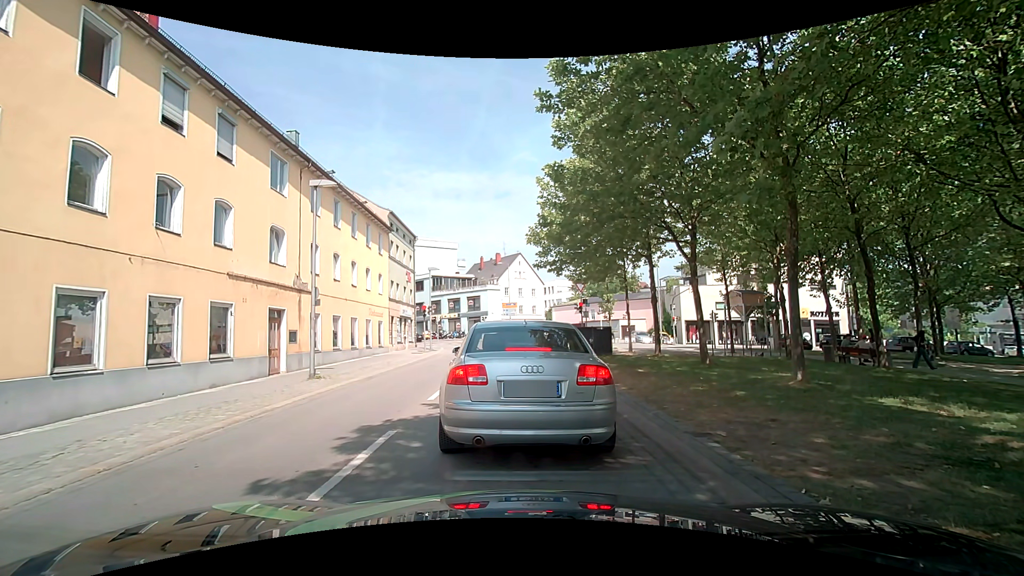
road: tertiary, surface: asphalt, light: Day
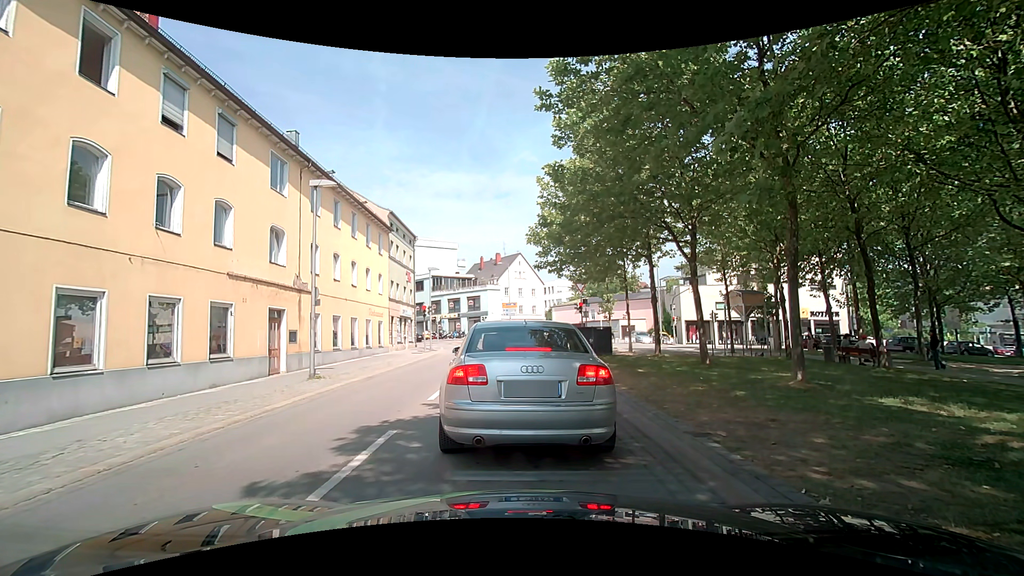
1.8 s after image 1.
(0.0, 0.0) m; 0°
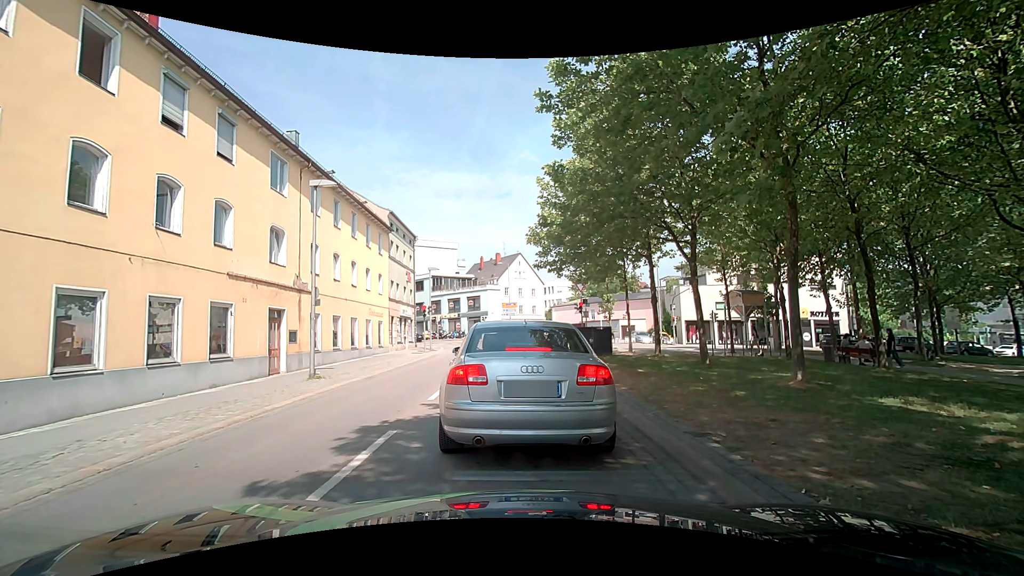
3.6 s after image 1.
(0.0, 0.0) m; 0°
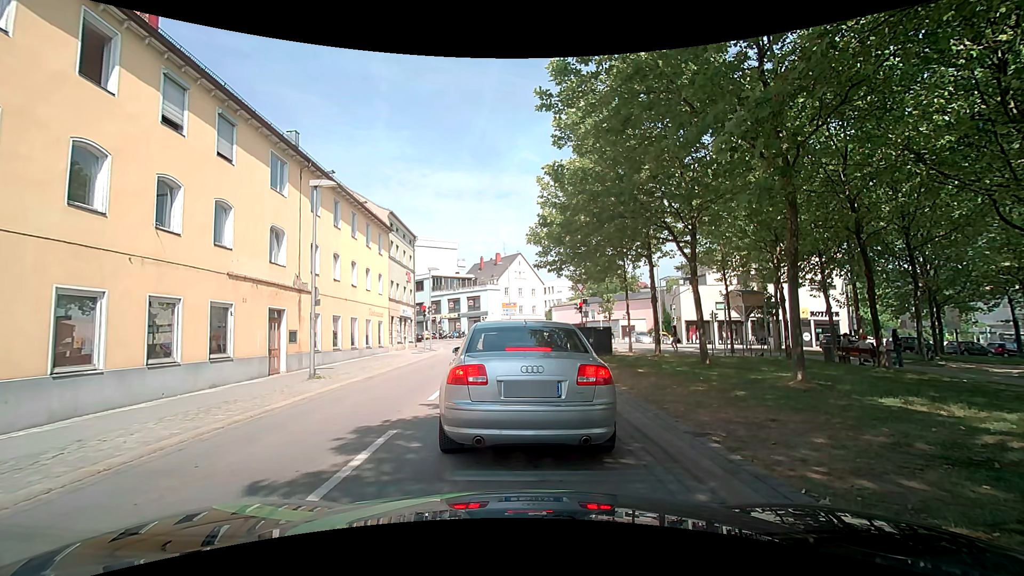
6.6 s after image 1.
(0.0, 0.0) m; 0°
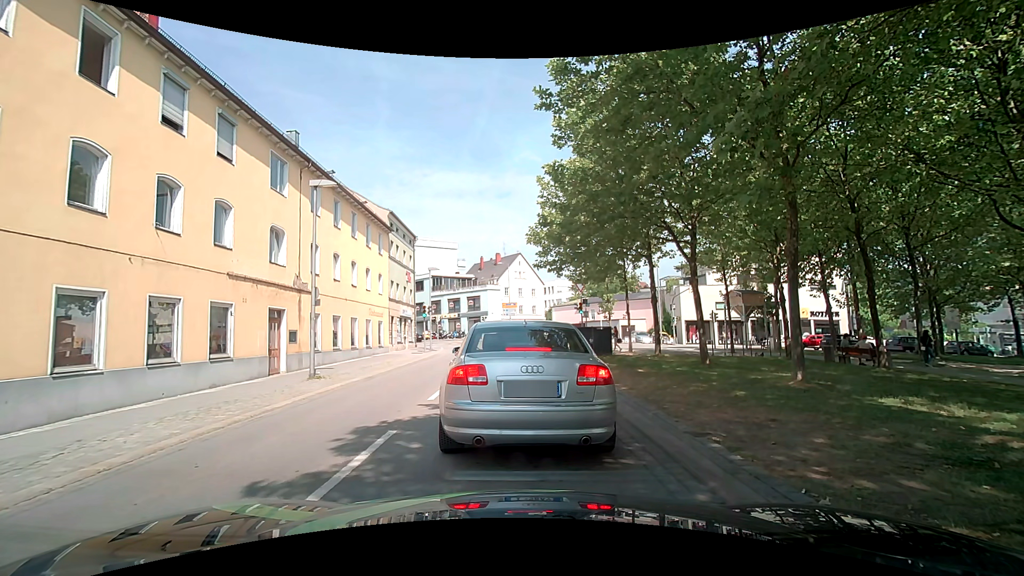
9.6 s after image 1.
(0.0, 0.0) m; 0°
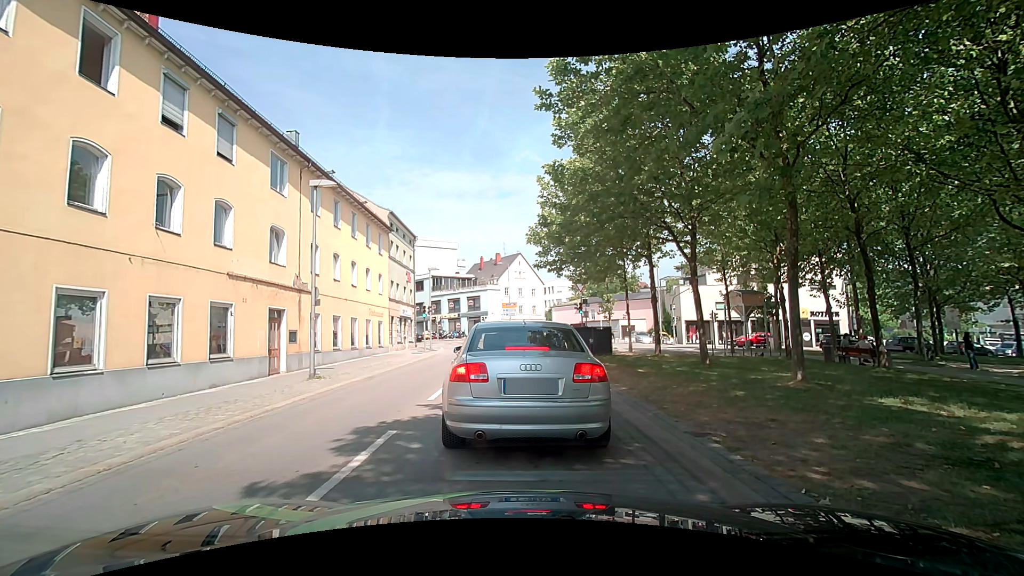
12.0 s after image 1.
(0.0, 0.0) m; 0°
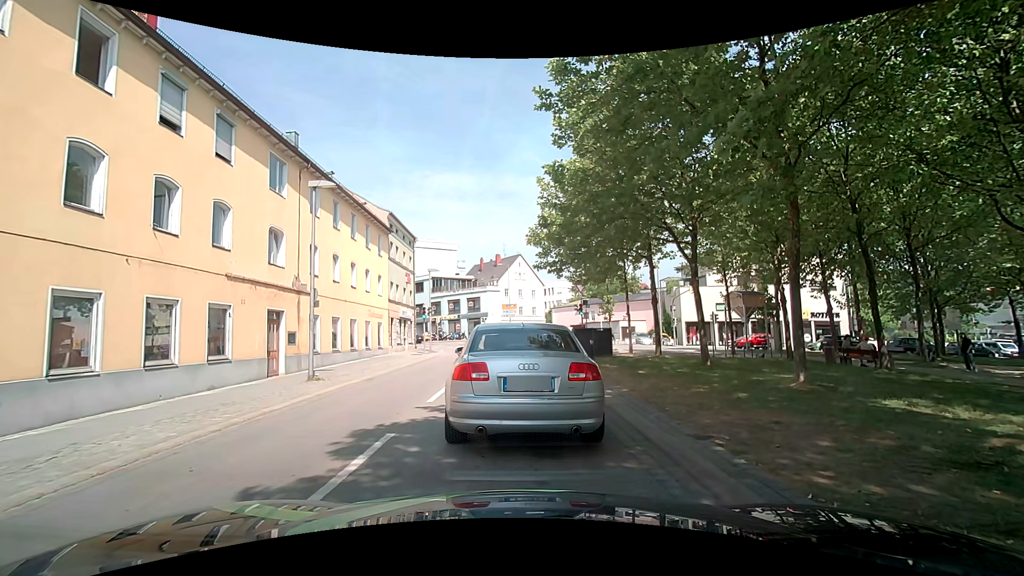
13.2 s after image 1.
(0.0, +0.1) m; 0°
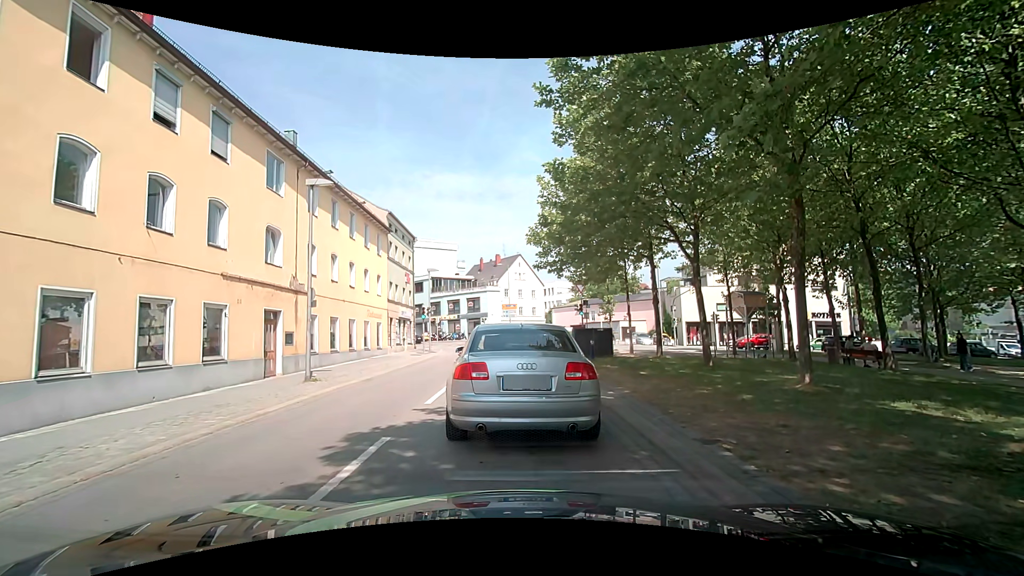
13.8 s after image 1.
(0.0, +0.2) m; 0°
